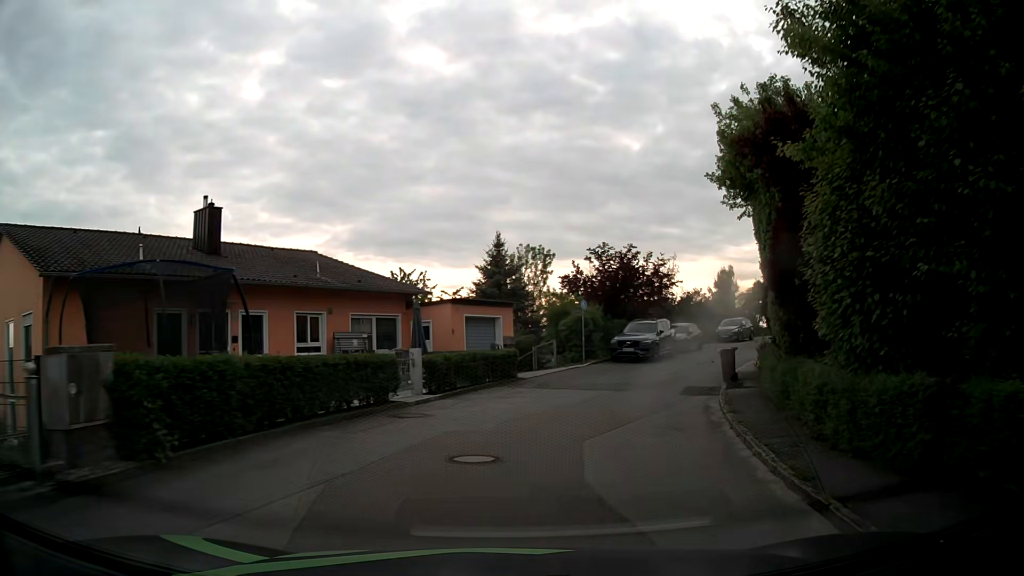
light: Day
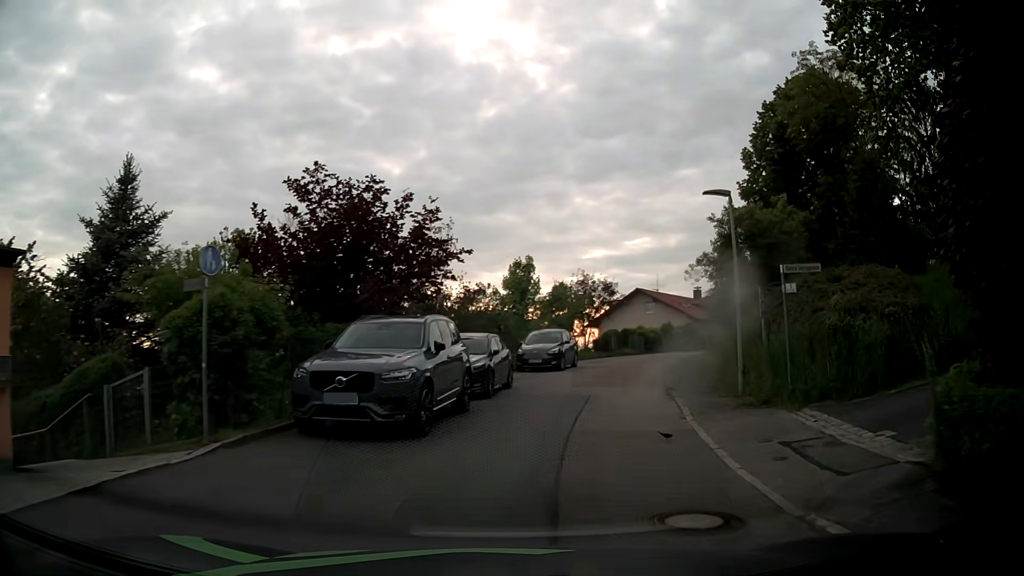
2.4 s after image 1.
(+3.0, +18.5) m; +21°
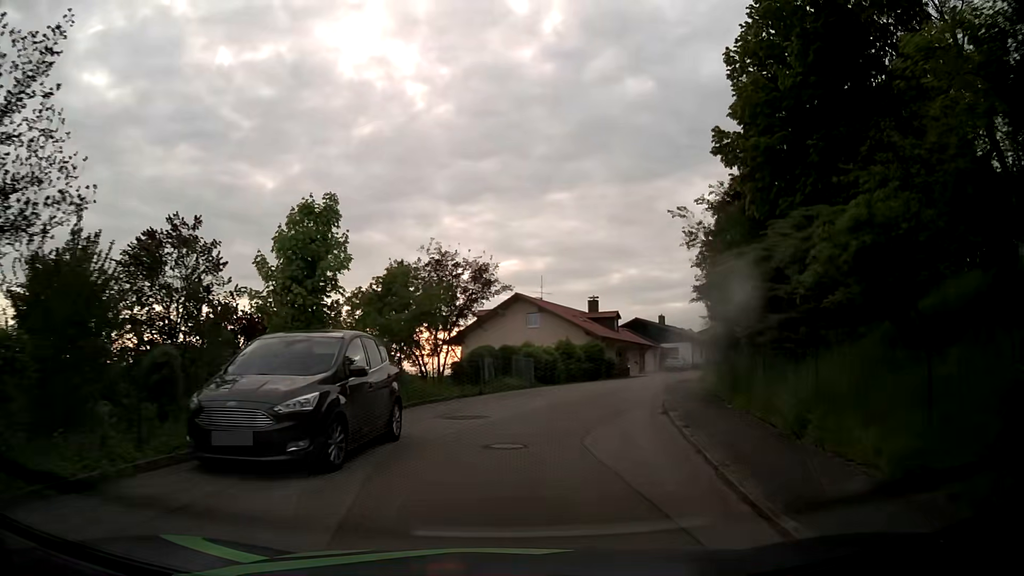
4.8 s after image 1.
(+2.2, +18.4) m; +11°
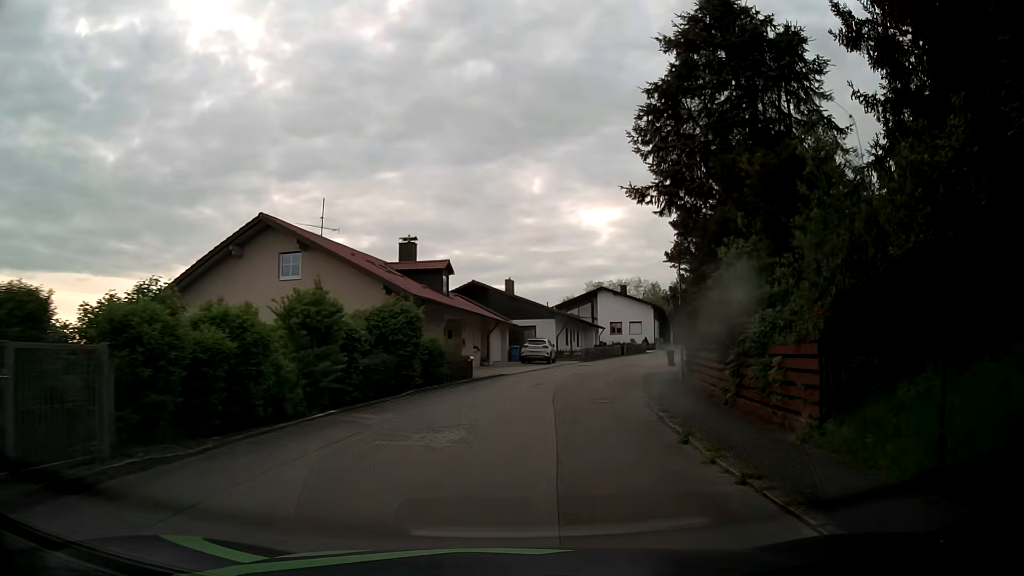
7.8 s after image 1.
(+3.5, +24.5) m; +16°
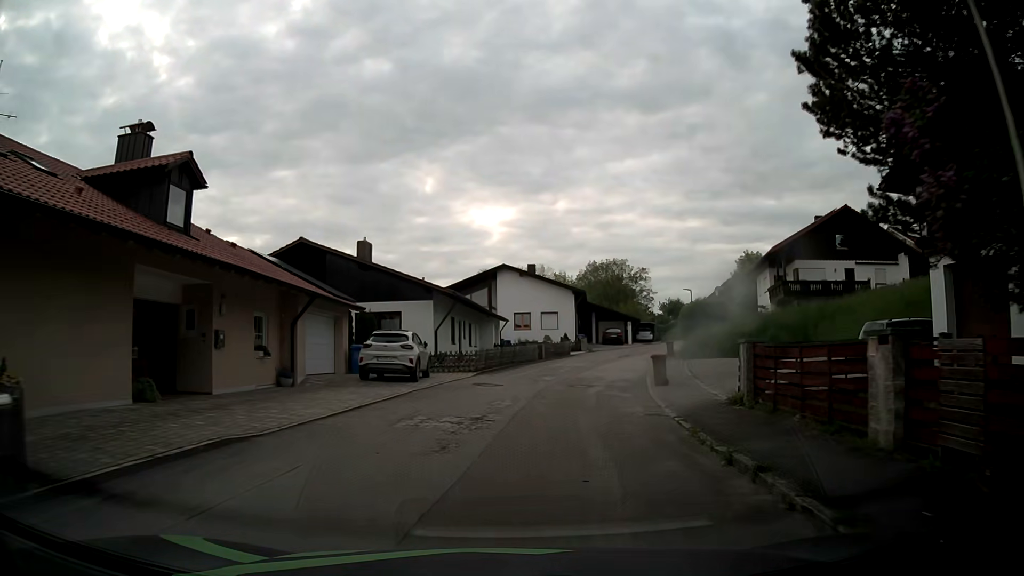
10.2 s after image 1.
(+1.8, +20.1) m; +8°
(+1, +10) (+2, +20) (+4, +30) (+7, +39) (+10, +49) (+14, +58) (+19, +67) (+25, +75) (+32, +81) (+41, +86) m
